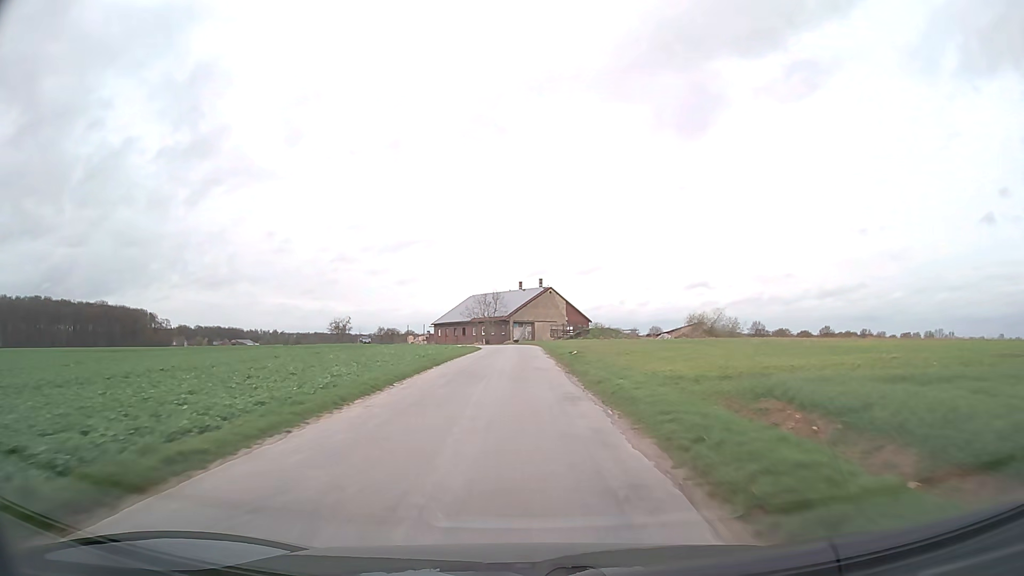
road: unclassified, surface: asphalt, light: Day
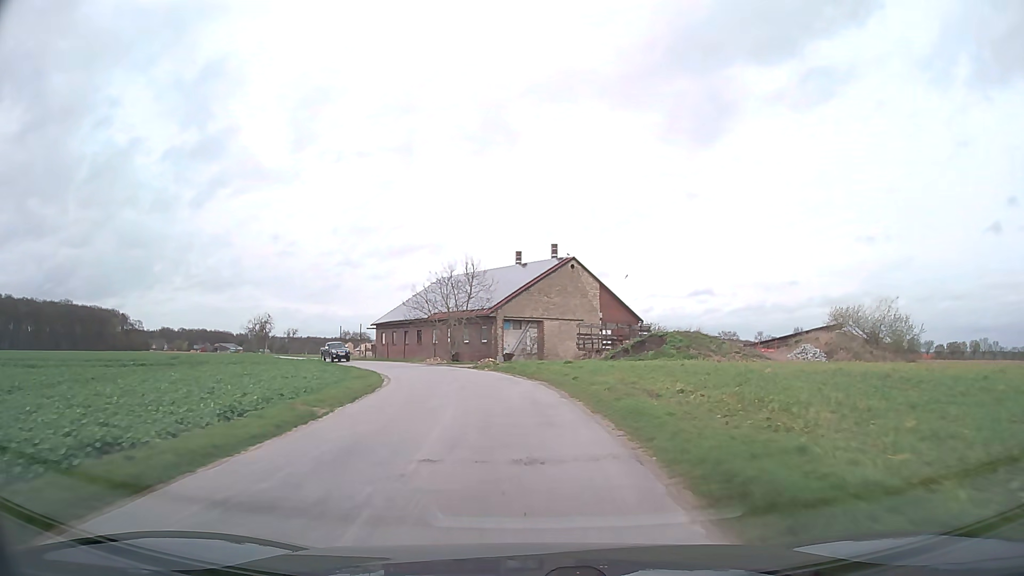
(0.0, +47.6) m; 0°
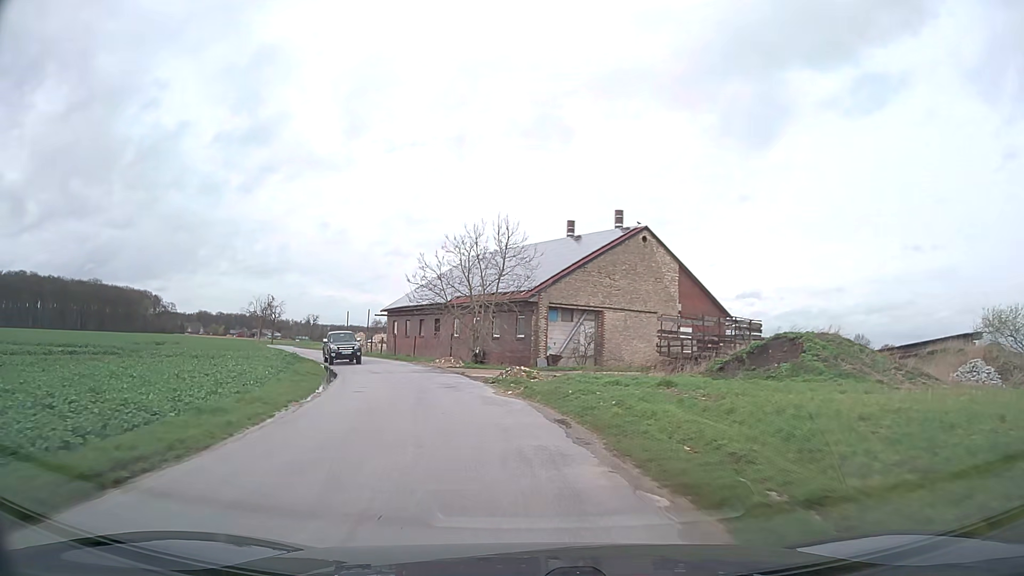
(-0.3, +15.6) m; -4°
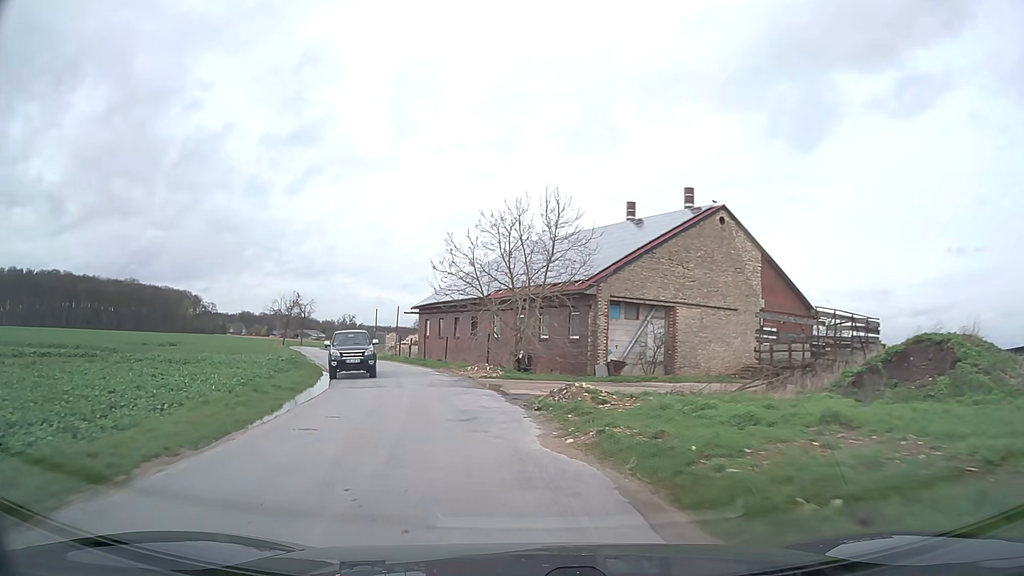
(-0.2, +7.6) m; -4°
